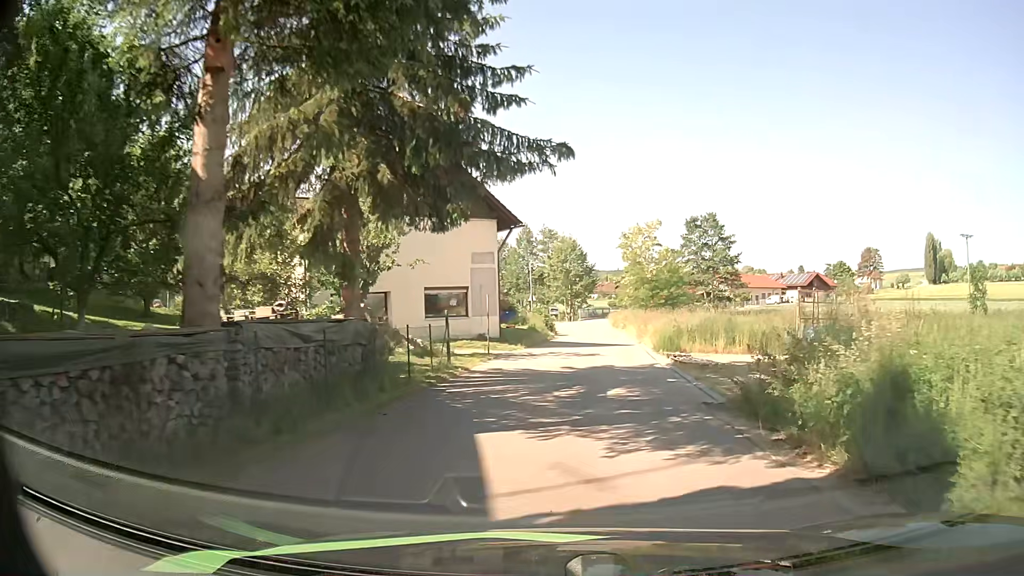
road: unclassified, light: Day
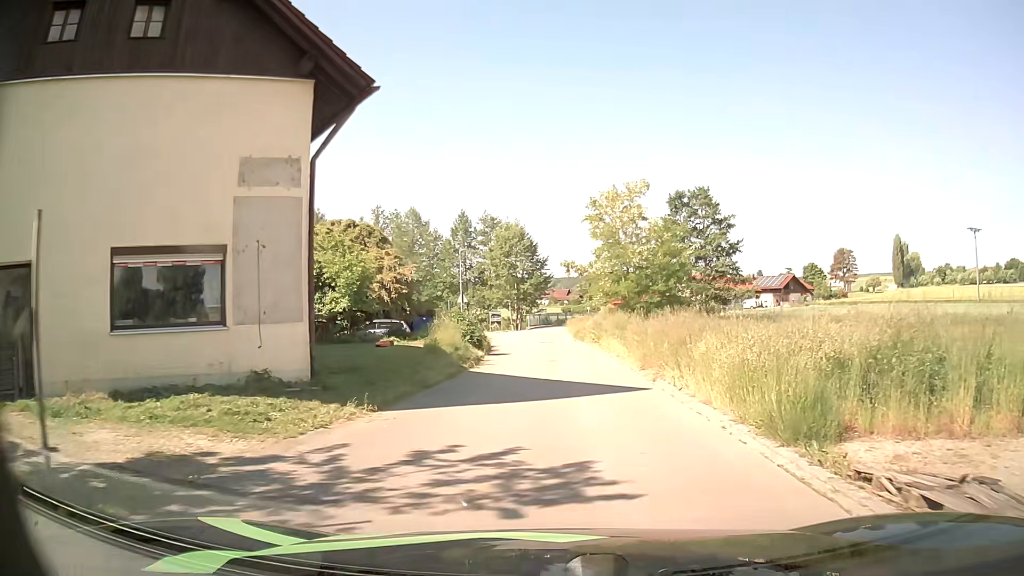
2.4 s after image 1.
(+1.1, +17.7) m; +5°
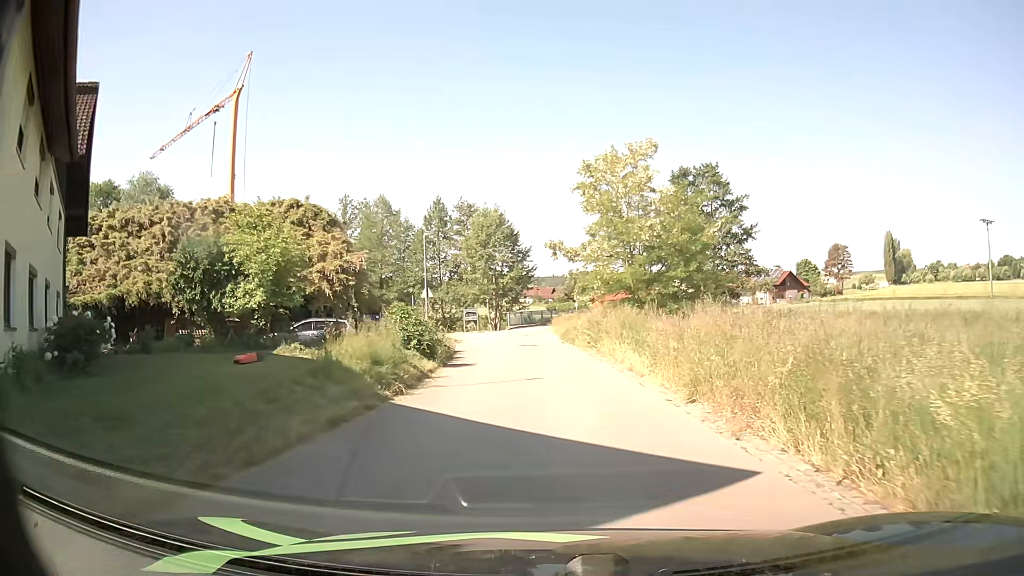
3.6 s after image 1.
(+0.1, +7.9) m; +1°
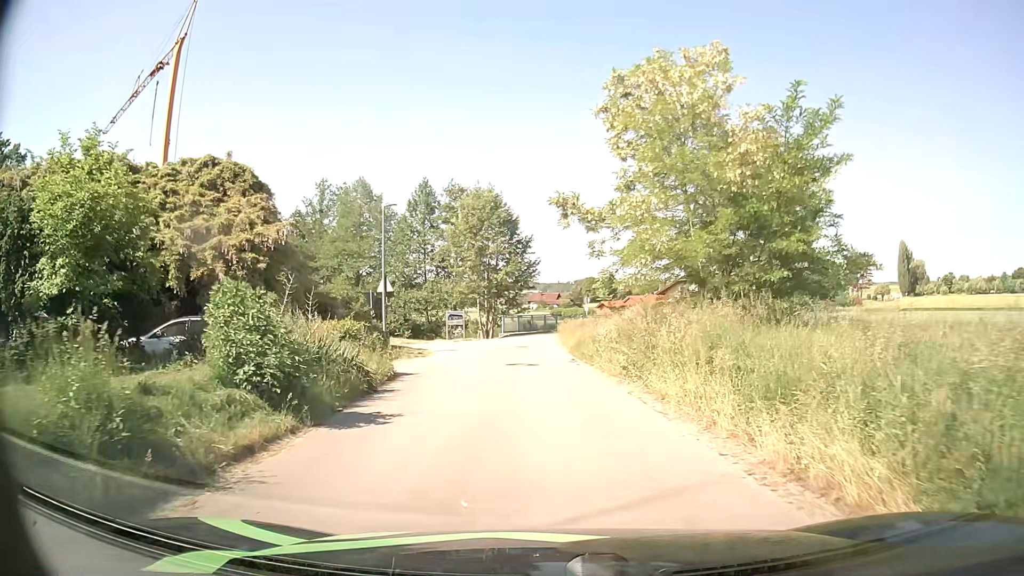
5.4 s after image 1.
(0.0, +11.1) m; 0°
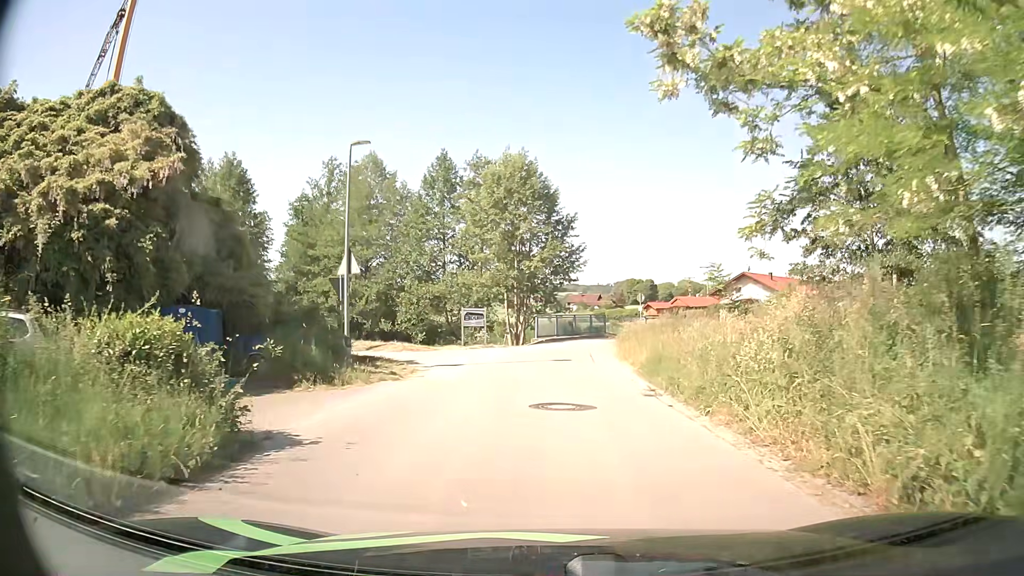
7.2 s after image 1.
(-0.4, +10.3) m; -4°
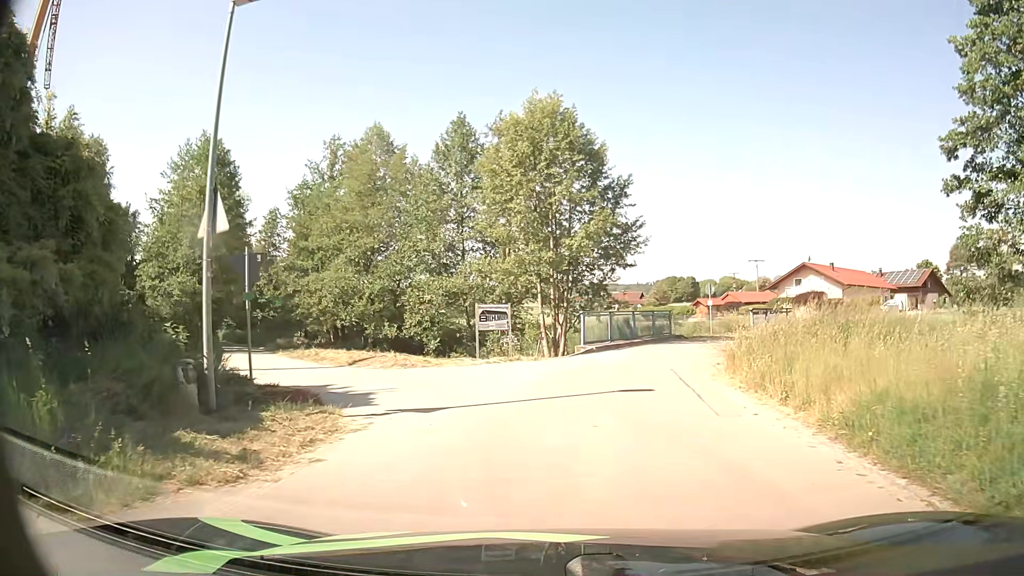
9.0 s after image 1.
(-0.2, +9.6) m; -2°
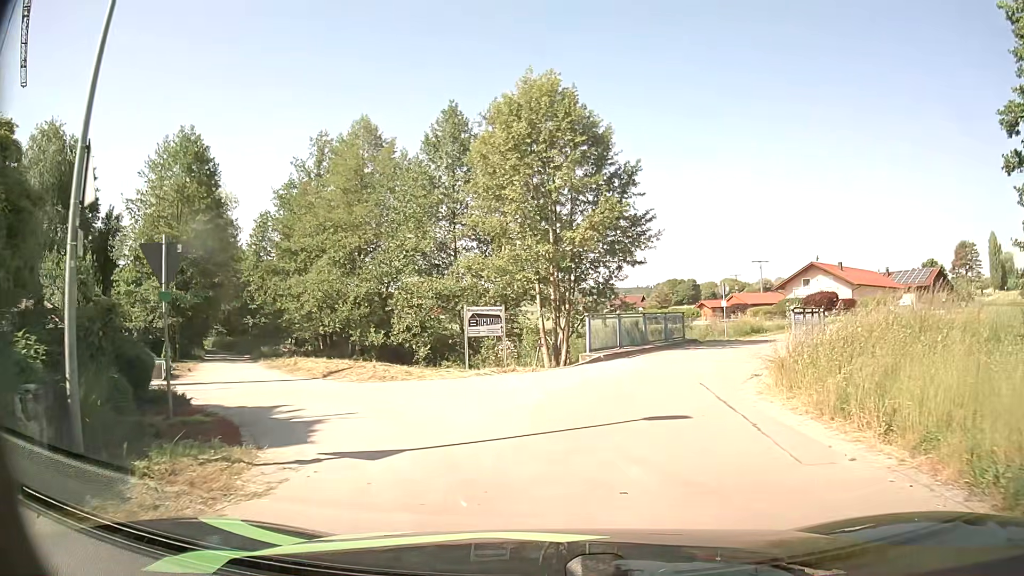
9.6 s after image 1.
(0.0, +3.0) m; -1°
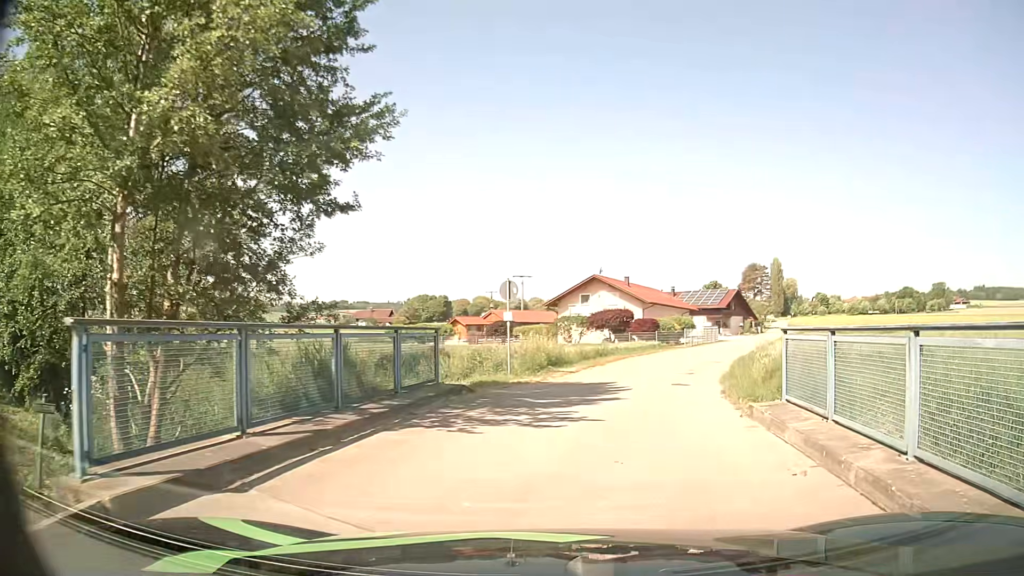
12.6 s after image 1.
(+1.9, +14.5) m; +21°
(+1, +10) (+3, +20) (+6, +29) (+10, +39) (+13, +48) (+17, +57) (+21, +66) (+25, +76) (+28, +85) (+32, +94) m
